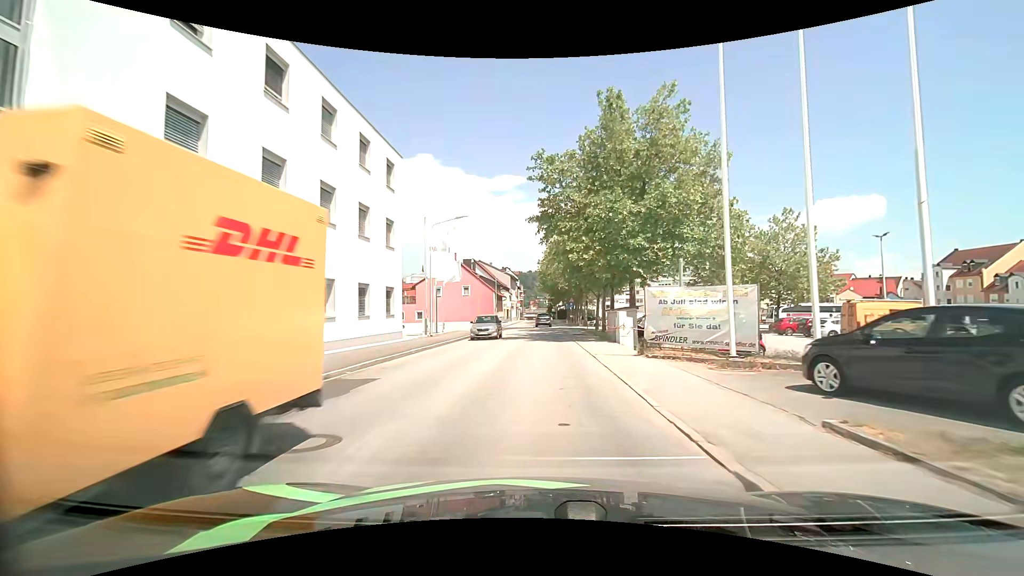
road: tertiary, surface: asphalt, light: Day
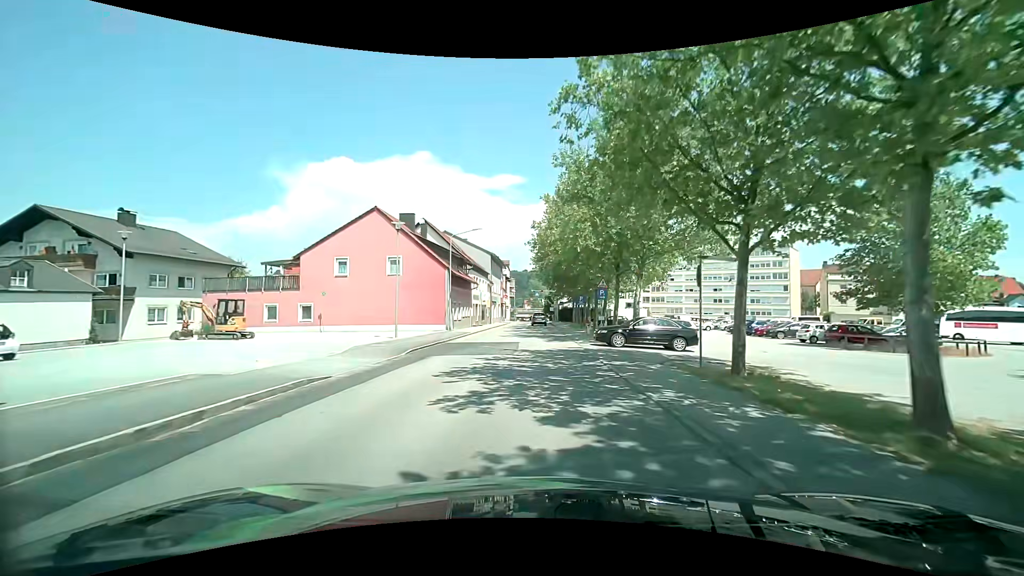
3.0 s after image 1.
(-0.4, +34.2) m; 0°
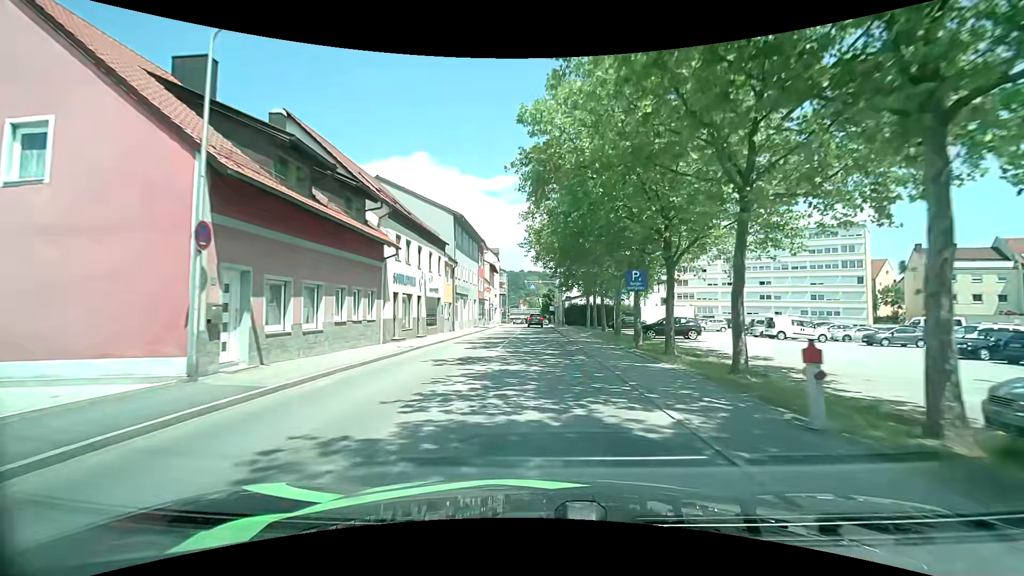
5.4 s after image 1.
(-0.1, +27.3) m; 0°
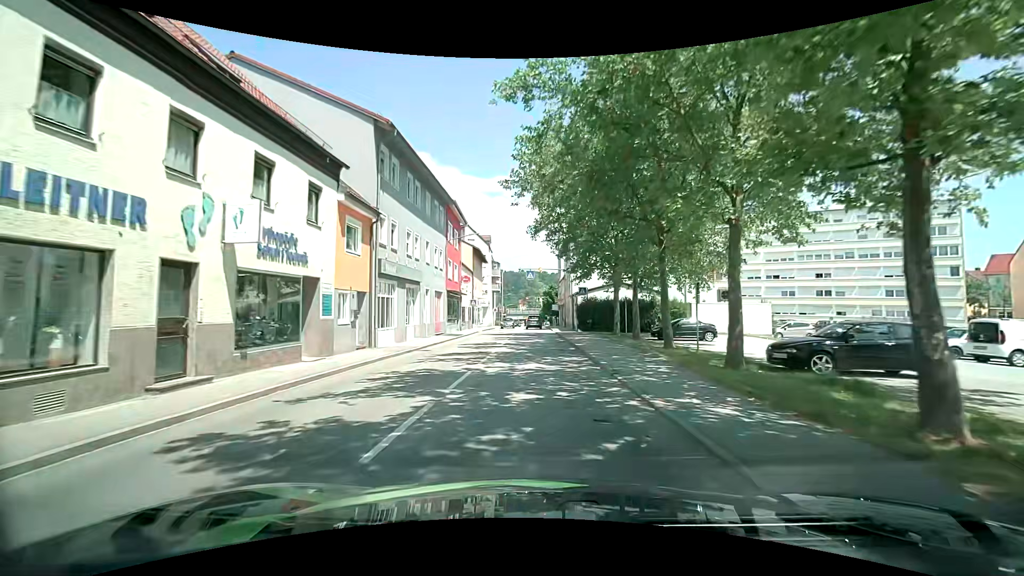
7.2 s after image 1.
(+0.1, +19.1) m; 0°
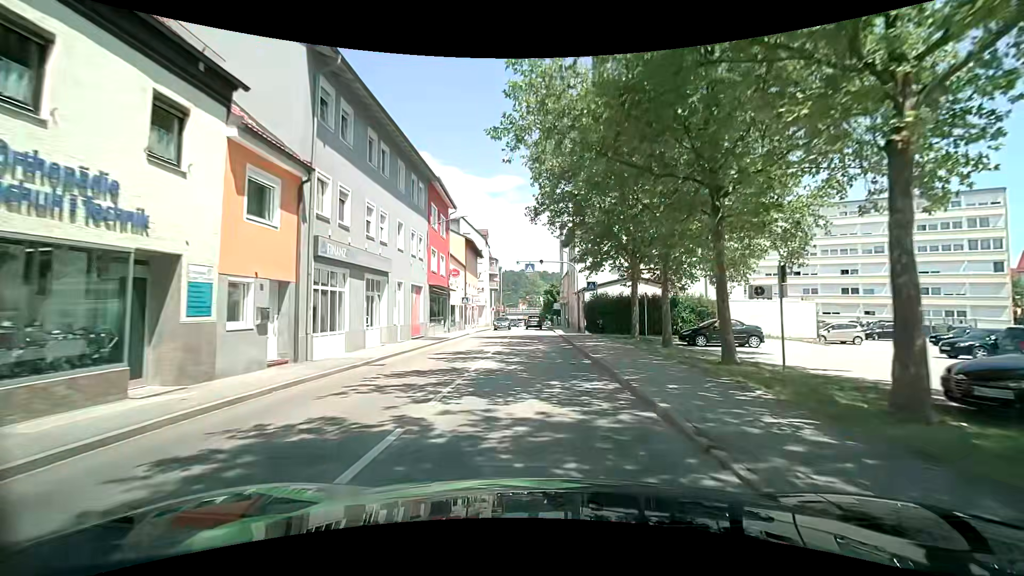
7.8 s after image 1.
(0.0, +6.1) m; 0°
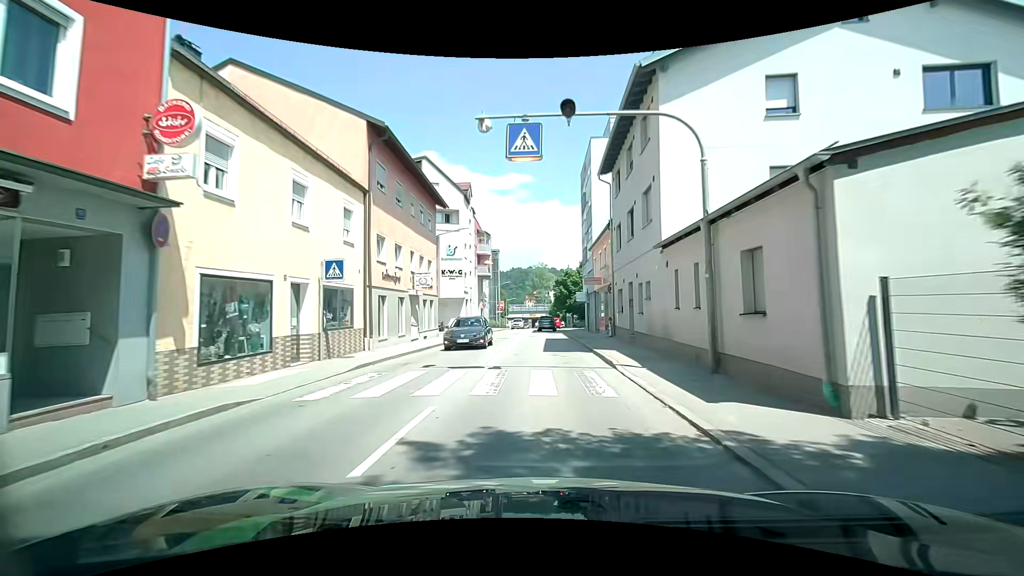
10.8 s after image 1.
(-0.1, +30.2) m; -1°
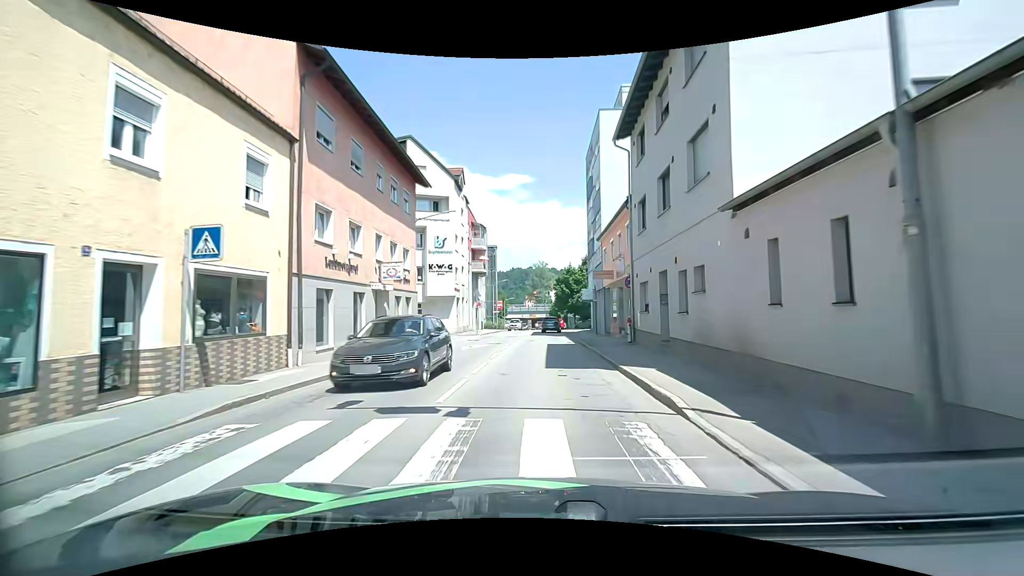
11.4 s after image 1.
(0.0, +5.9) m; 0°
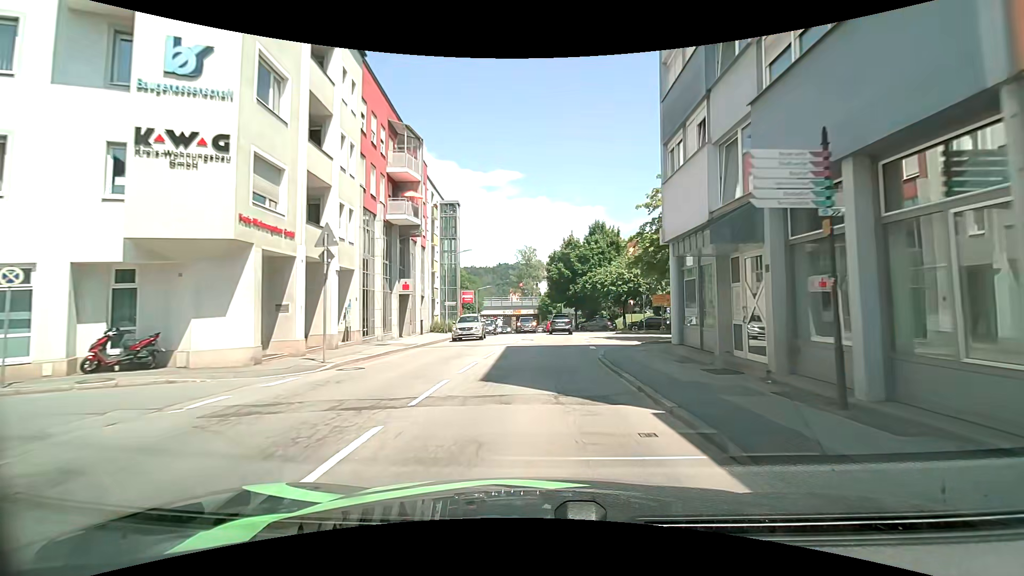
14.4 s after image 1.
(0.0, +31.8) m; +1°
(0, +10) (0, +20) (0, +30) (+1, +40) (+1, +50) (+1, +60) (0, +70) (0, +80) (-1, +90) (-3, +100) m
